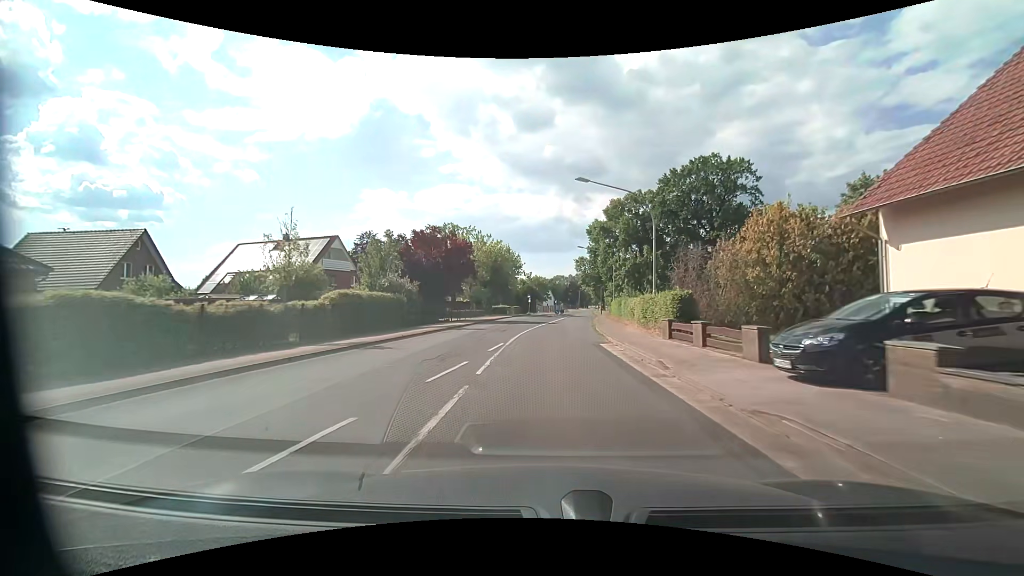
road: secondary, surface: asphalt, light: Day
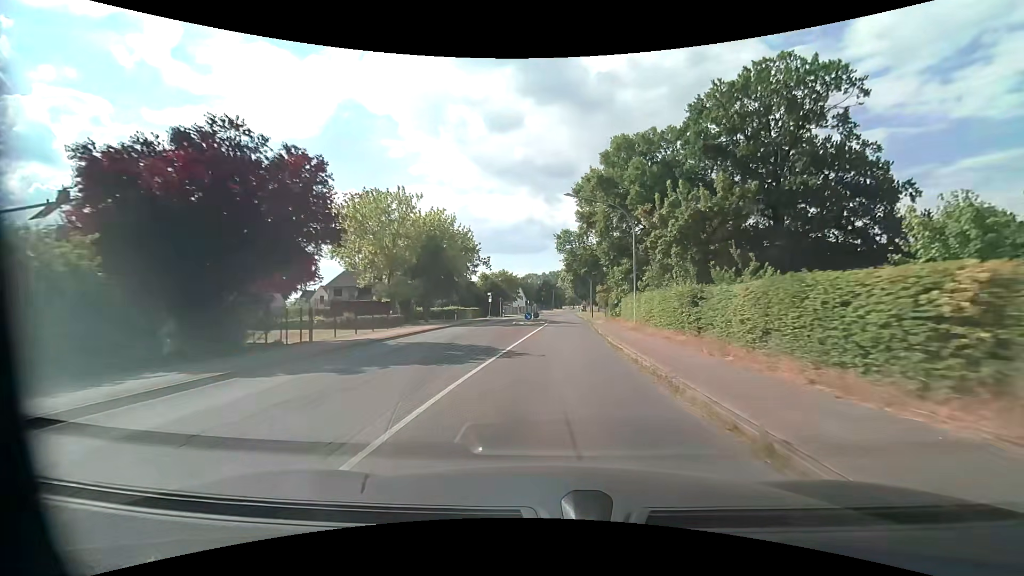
(+0.5, +25.3) m; +3°
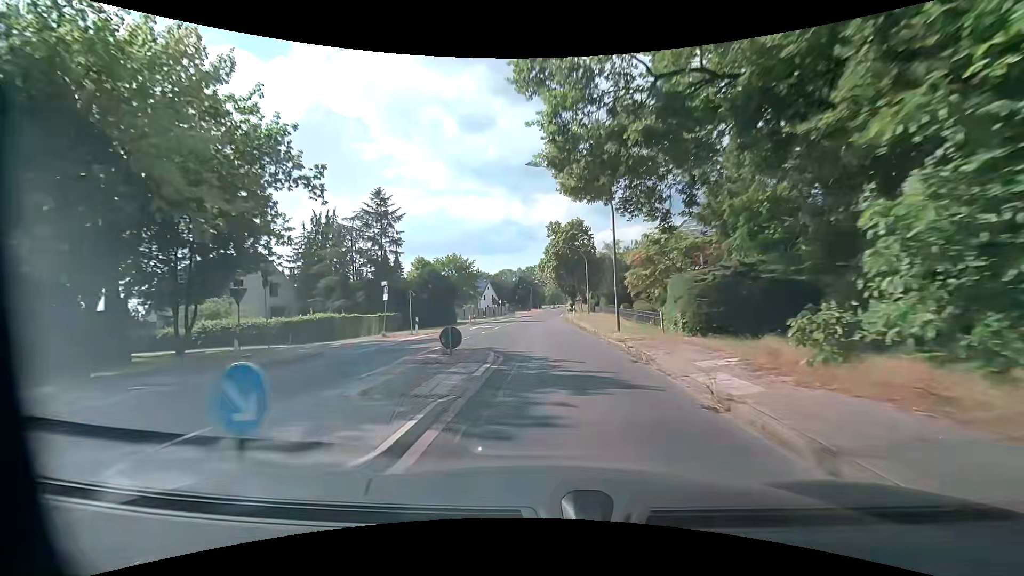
(+1.0, +33.7) m; +2°
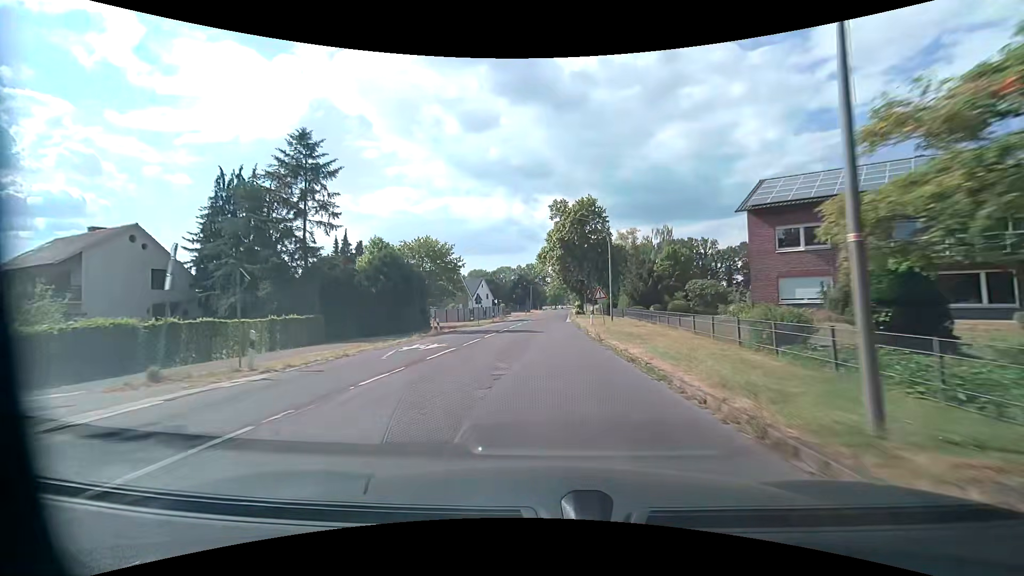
(-0.1, +16.8) m; -1°
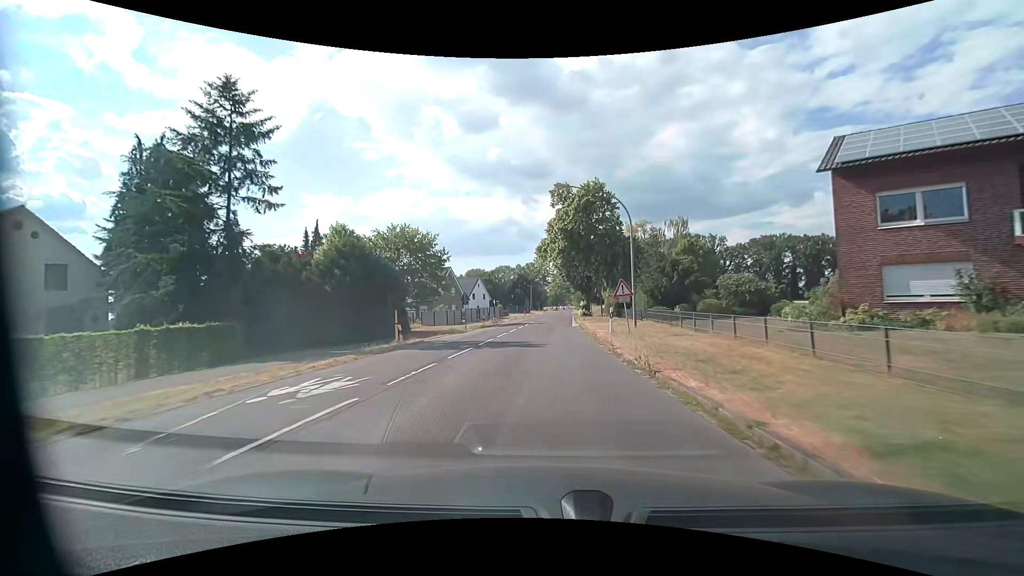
(+0.1, +8.4) m; 0°
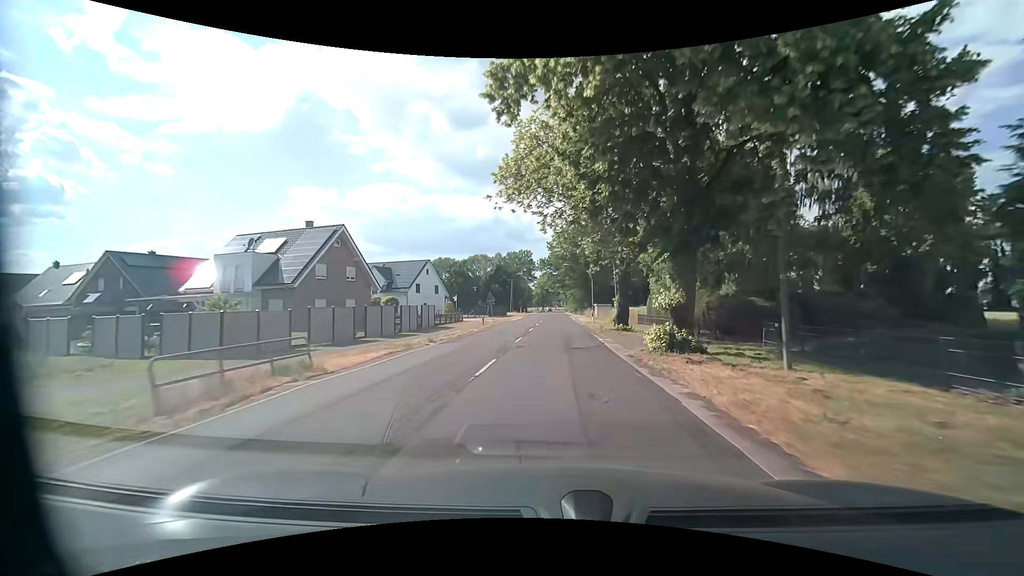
(+0.8, +41.9) m; +2°
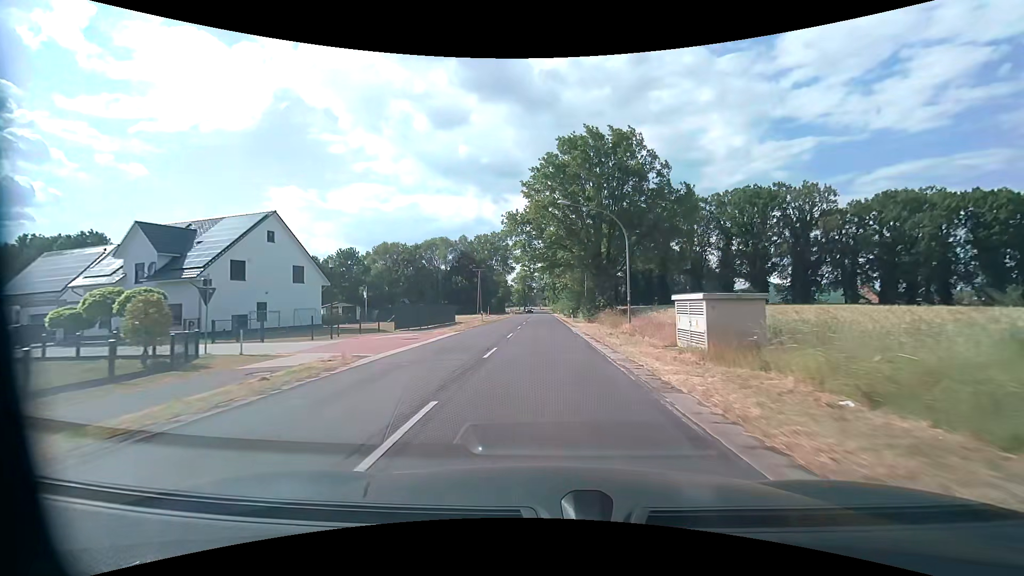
(+1.0, +41.7) m; +2°
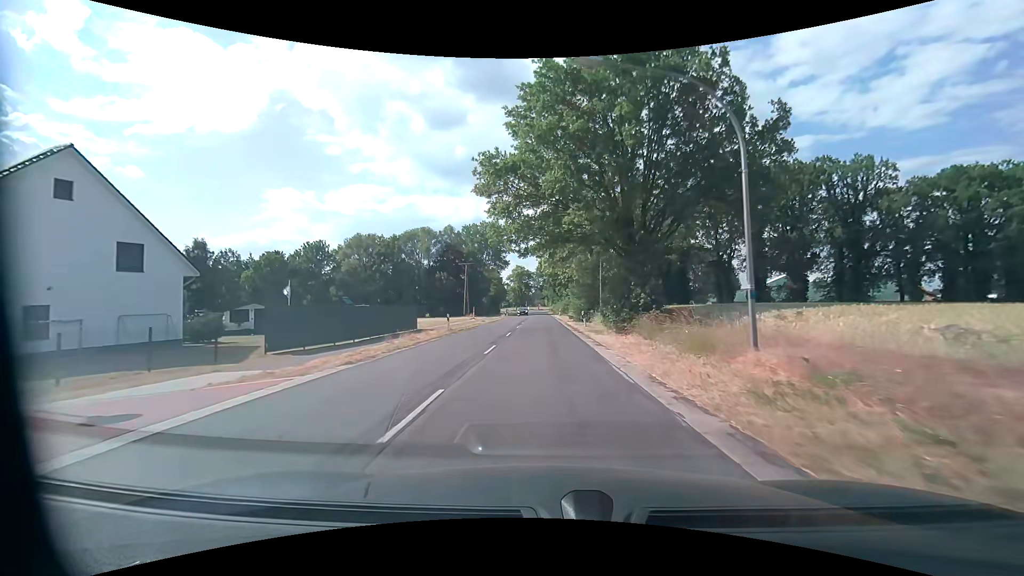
(+0.1, +16.7) m; 0°
(0, +10) (0, +20) (0, +30) (0, +40) (0, +50) (-1, +60) (-1, +70) (-1, +80) (-1, +90) (-1, +100) m
